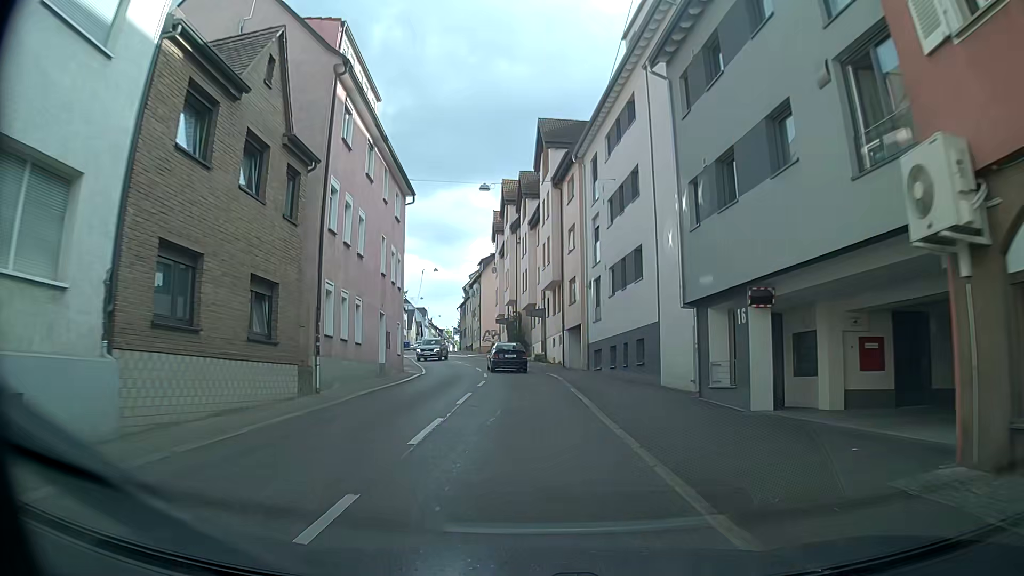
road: secondary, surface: asphalt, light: Day
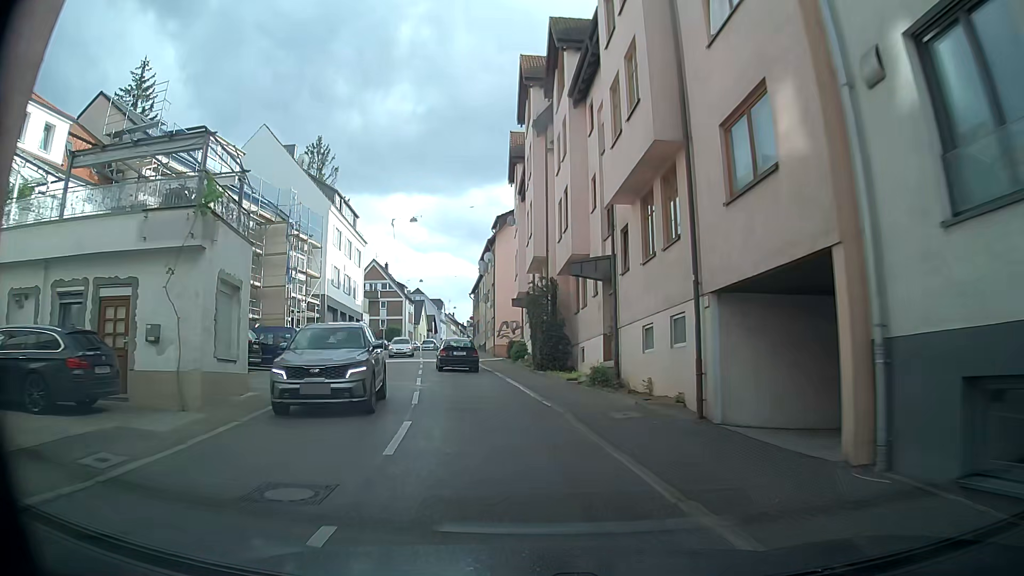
(-0.6, +25.7) m; -4°
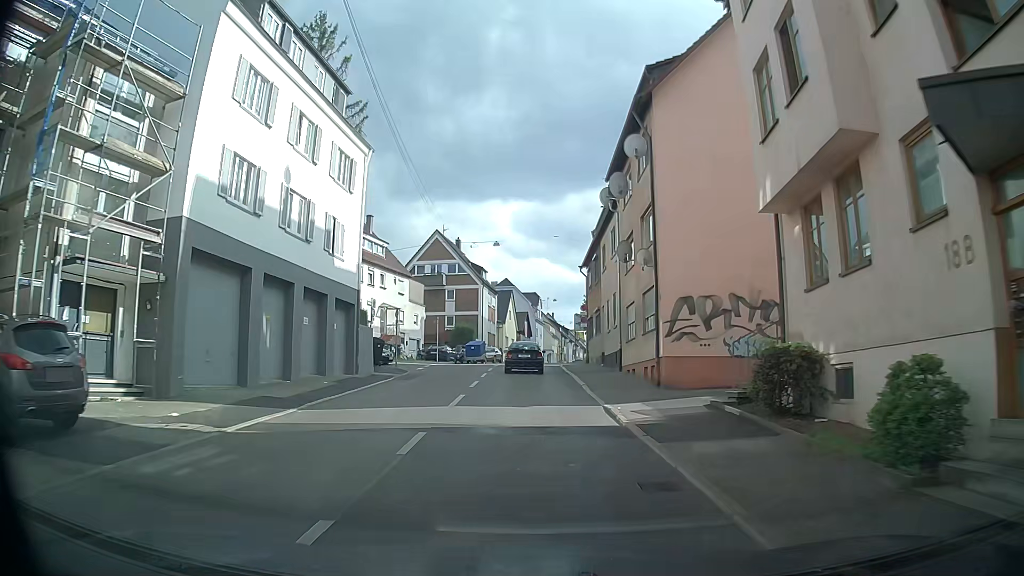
(-2.8, +30.6) m; -7°
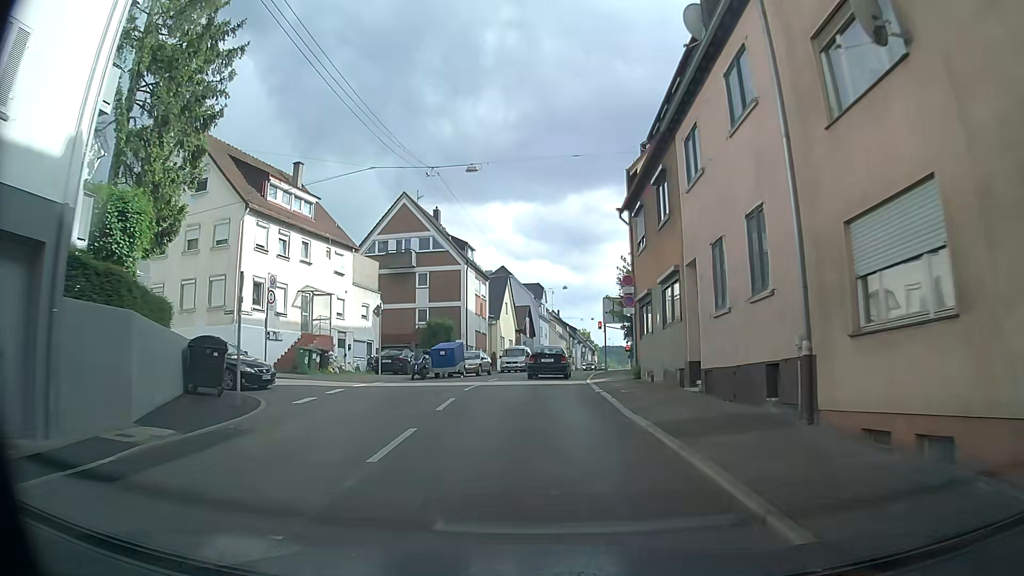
(-0.2, +19.0) m; 0°
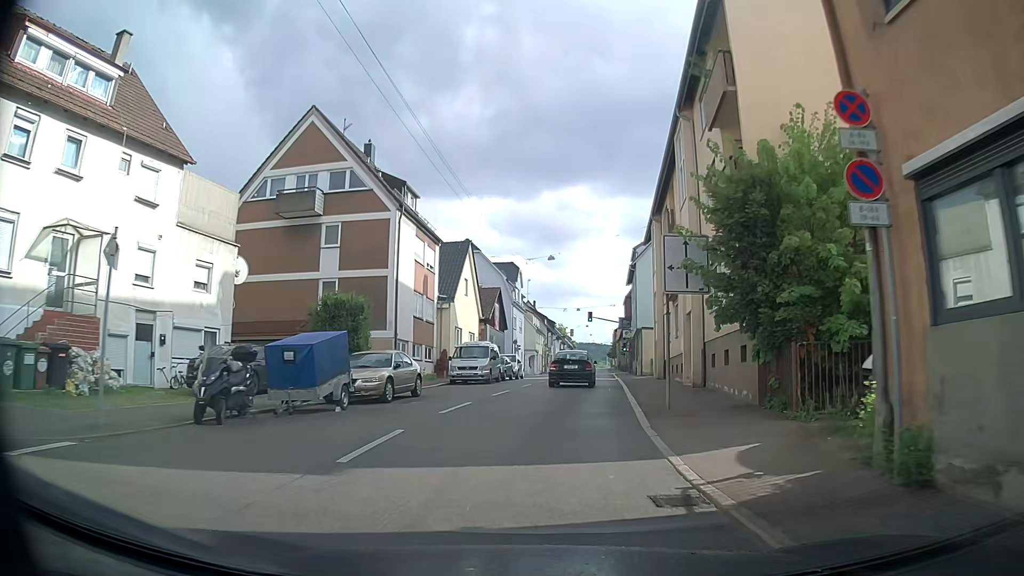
(-0.1, +18.4) m; +1°
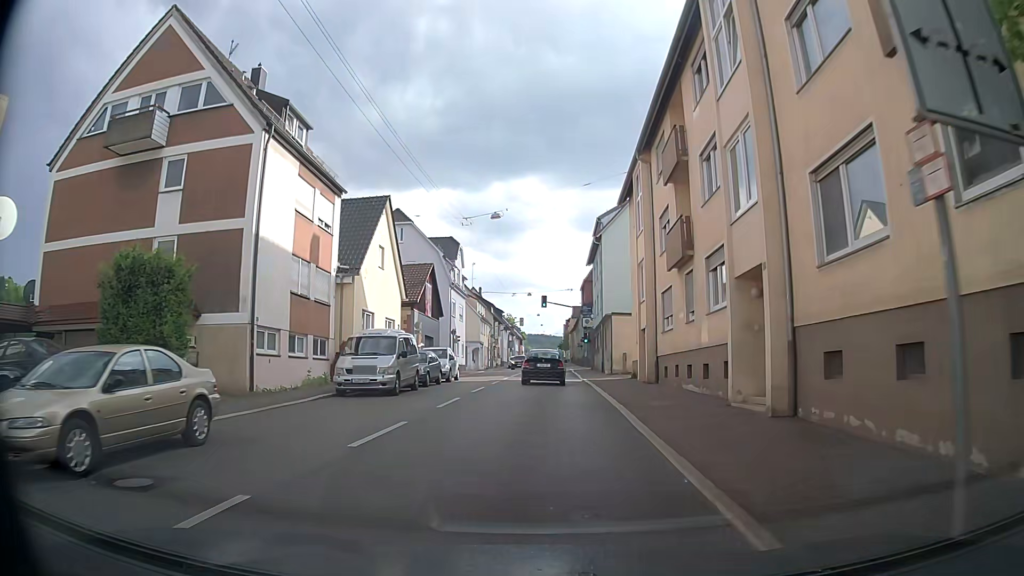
(+0.5, +10.9) m; +4°
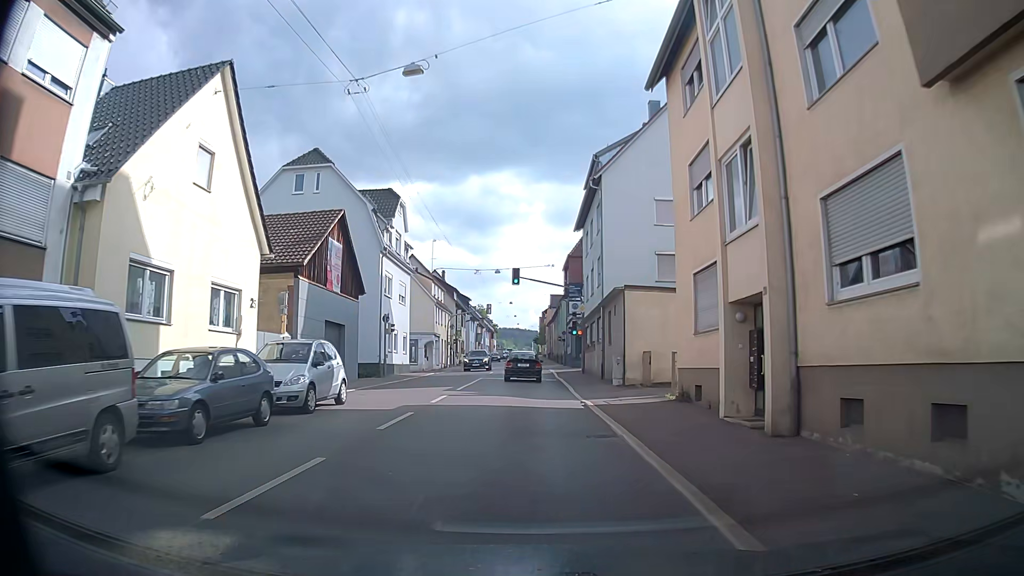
(+0.8, +16.1) m; +3°
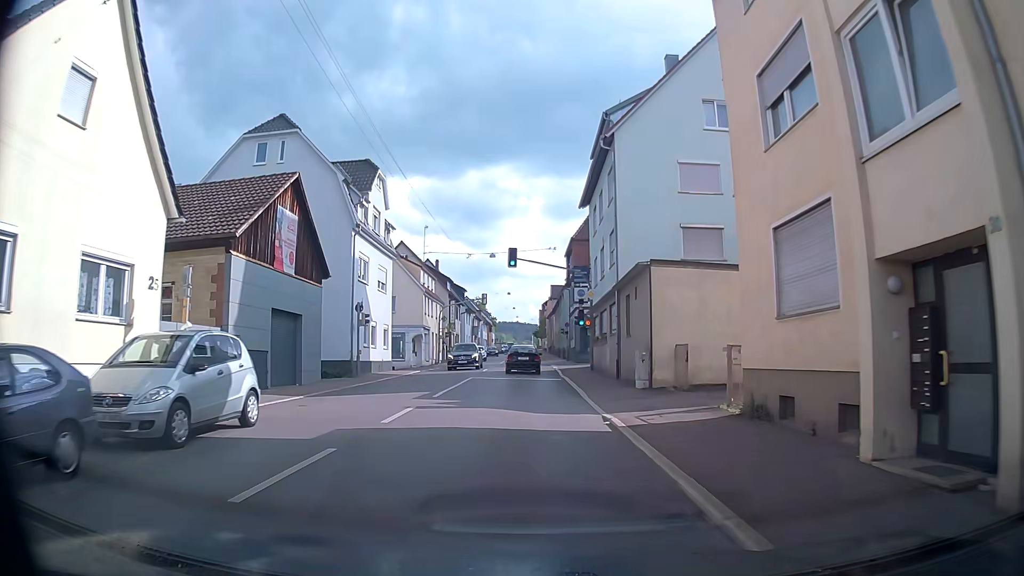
(0.0, +5.7) m; -1°
(0, +10) (0, +20) (0, +30) (0, +40) (0, +50) (0, +60) (0, +70) (0, +80) (0, +90) (0, +100) m
